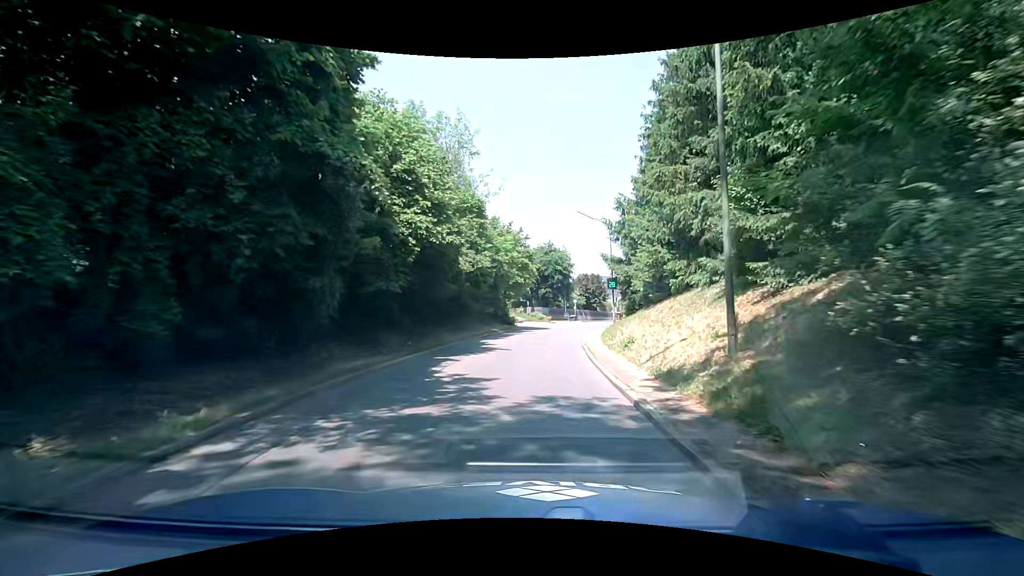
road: tertiary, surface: asphalt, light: Day
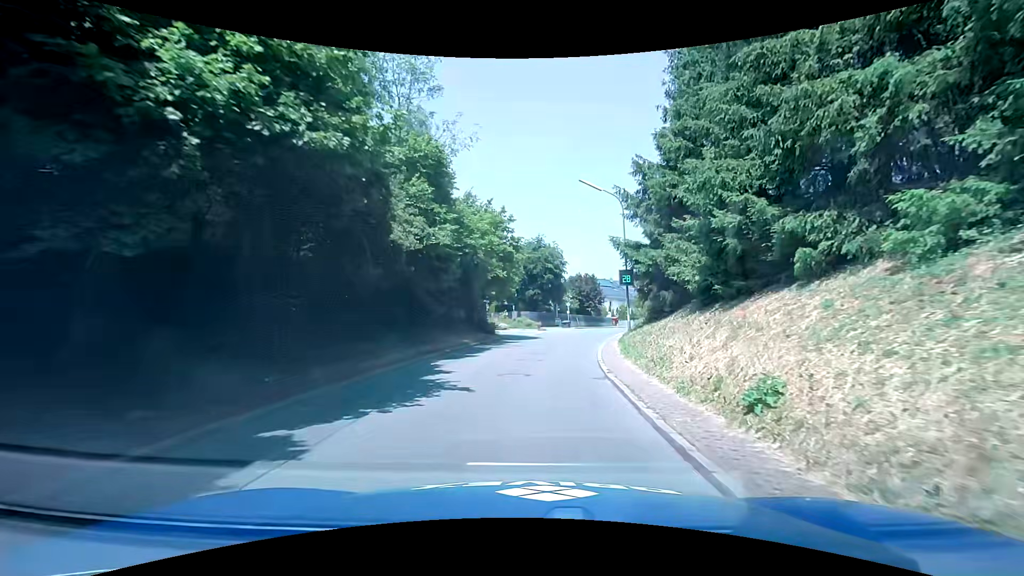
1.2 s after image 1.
(+0.2, +9.6) m; +1°
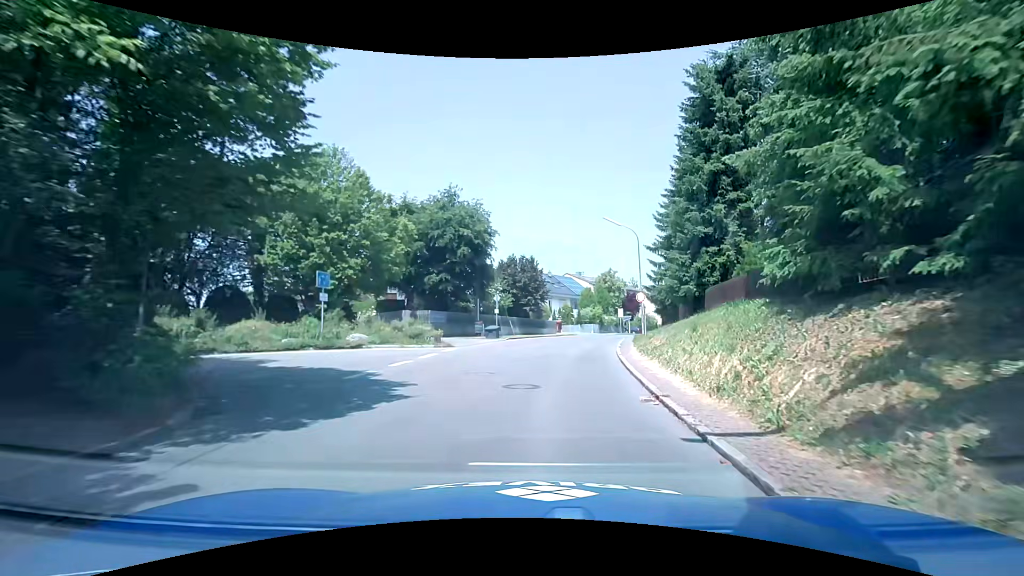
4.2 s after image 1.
(+1.7, +24.5) m; +10°
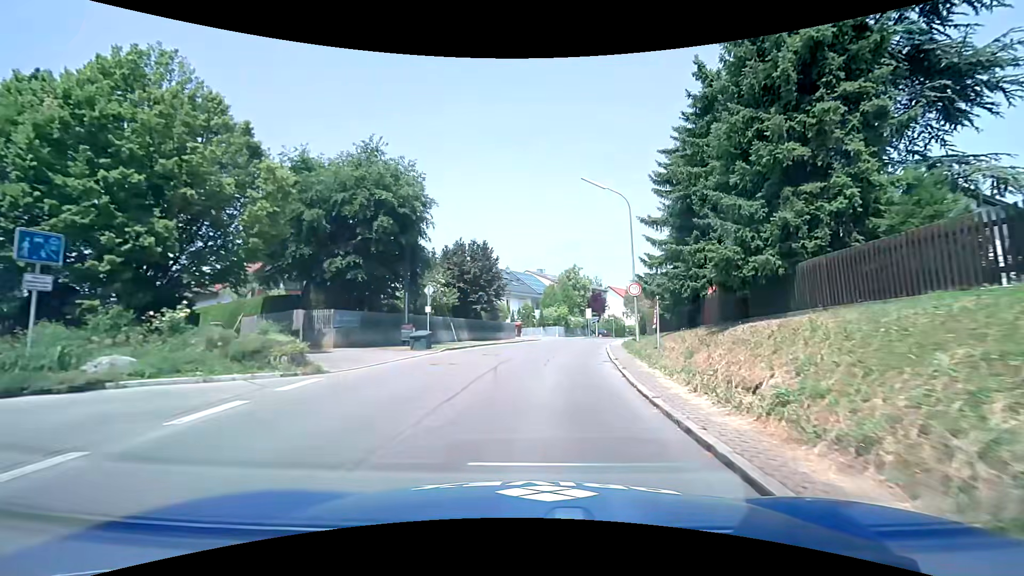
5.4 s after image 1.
(+0.4, +10.4) m; +3°
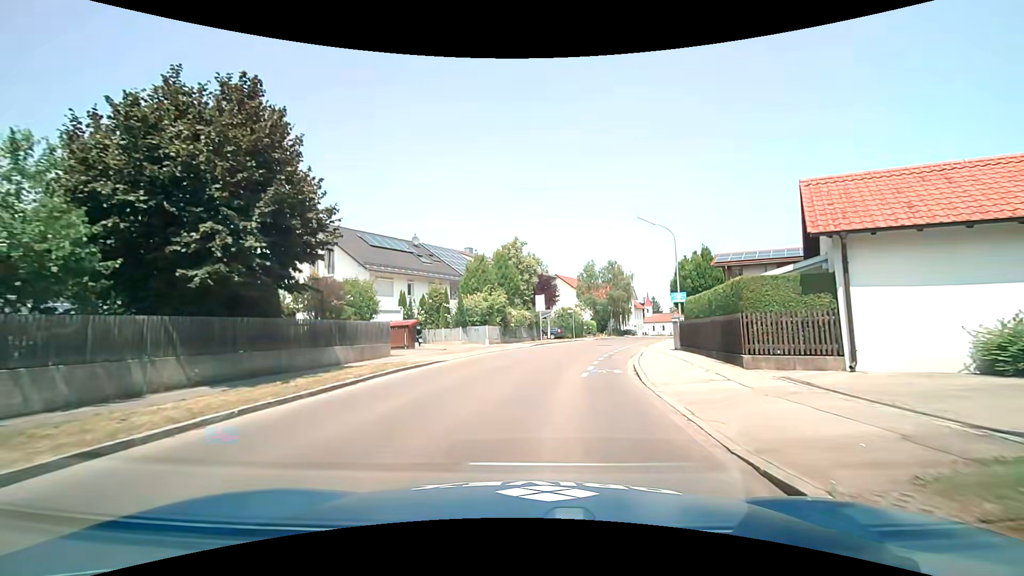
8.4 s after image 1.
(+2.1, +25.3) m; +7°
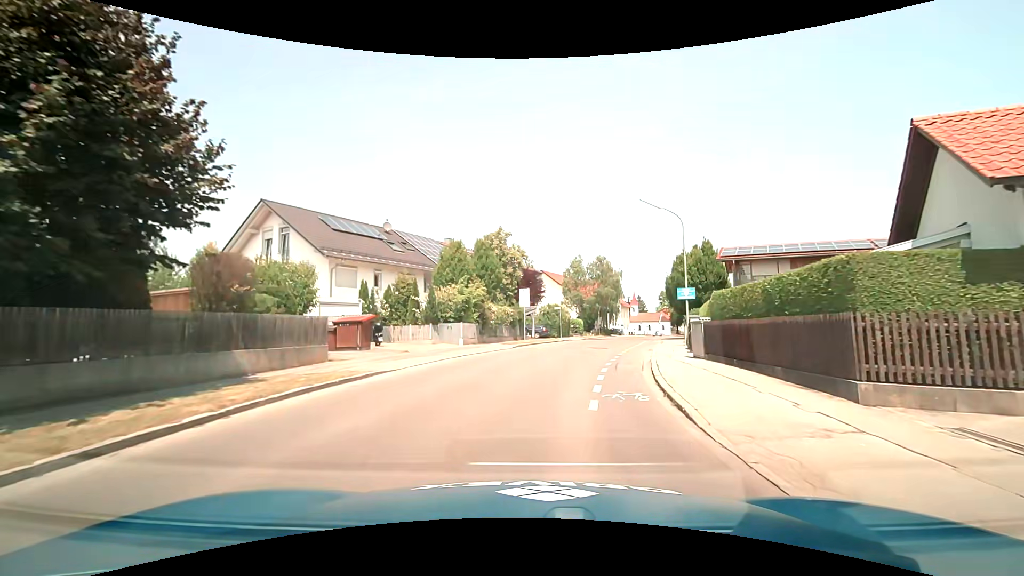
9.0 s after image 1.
(+0.1, +4.8) m; +2°
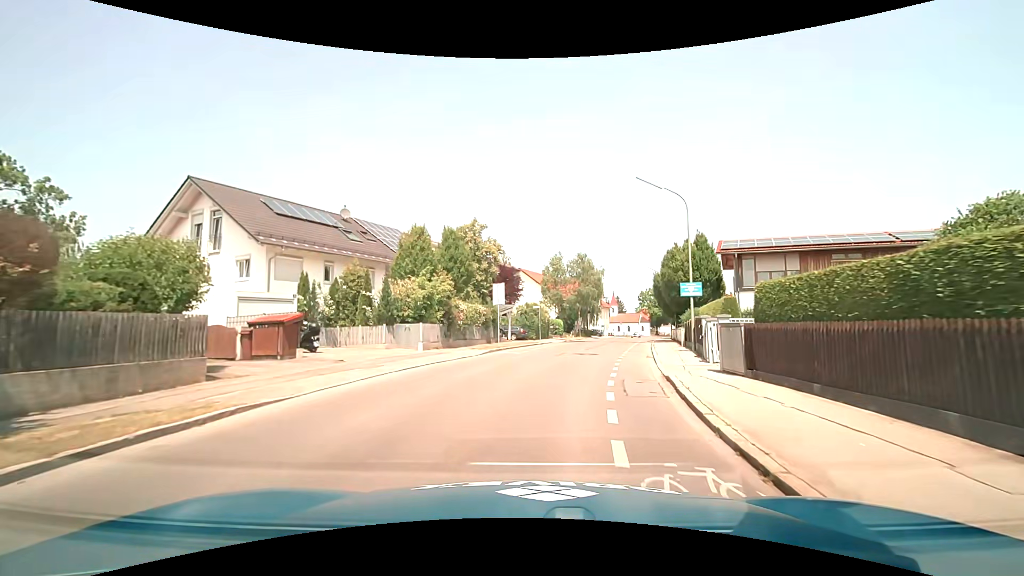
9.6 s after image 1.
(+0.1, +4.8) m; +2°
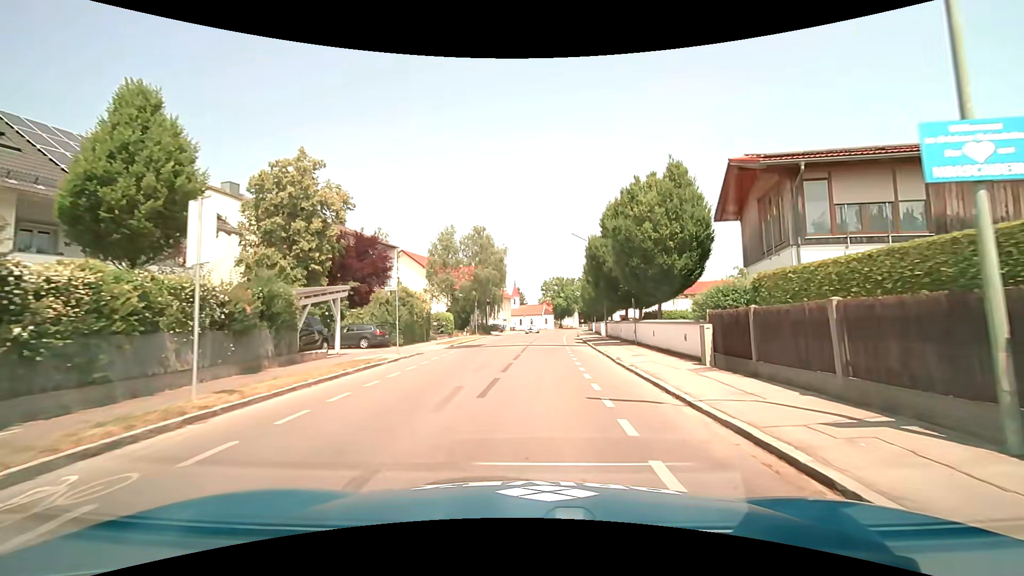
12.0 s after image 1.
(+1.9, +19.0) m; +12°
(0, +10) (0, +20) (+1, +30) (+1, +40) (+2, +50) (+3, +60) (+4, +70) (+4, +80) (+5, +90) (+6, +100) m
